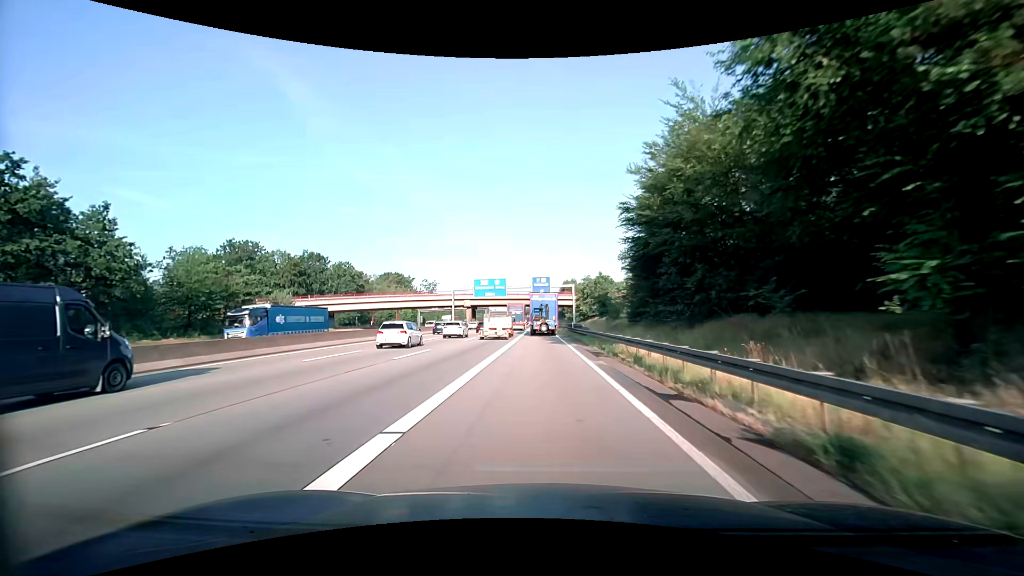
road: motorway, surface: asphalt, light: Day
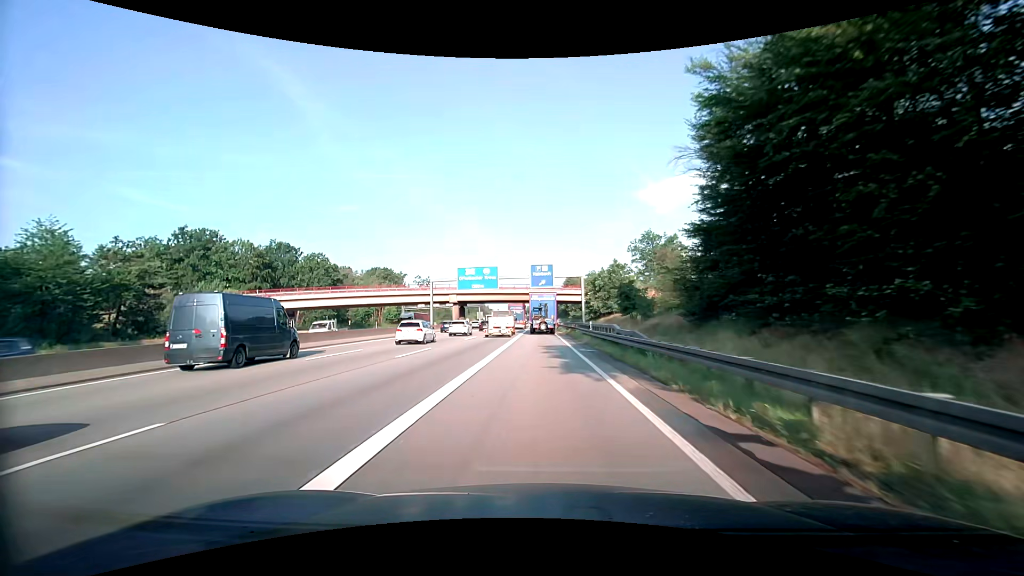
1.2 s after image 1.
(0.0, +17.8) m; 0°
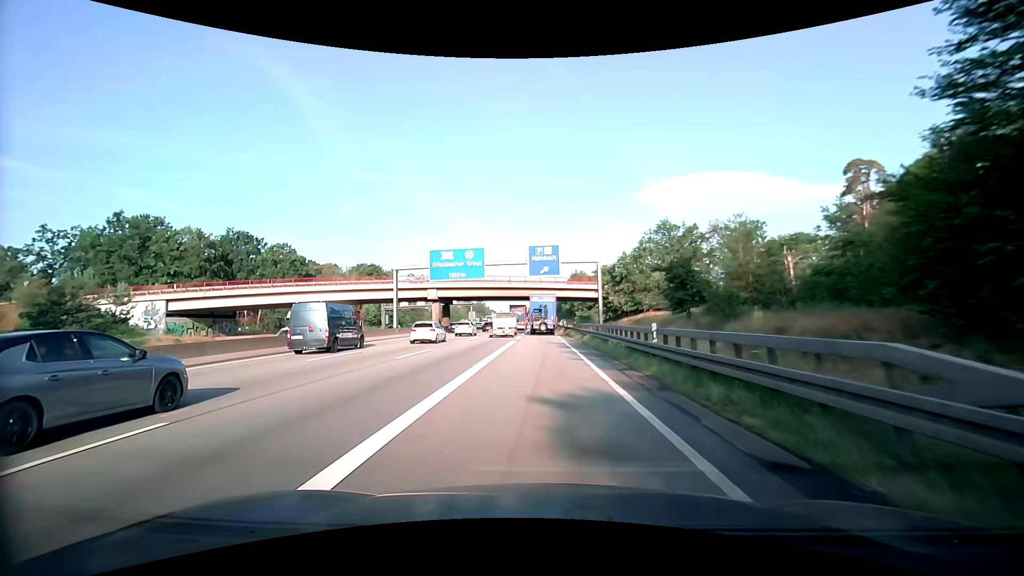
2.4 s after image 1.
(0.0, +18.2) m; 0°
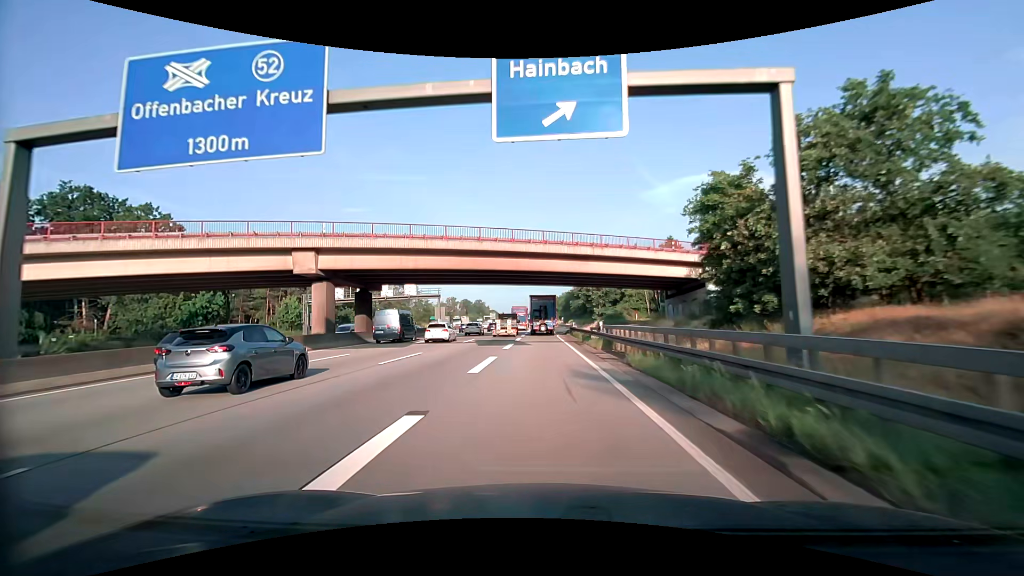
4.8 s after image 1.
(-0.3, +38.6) m; -1°
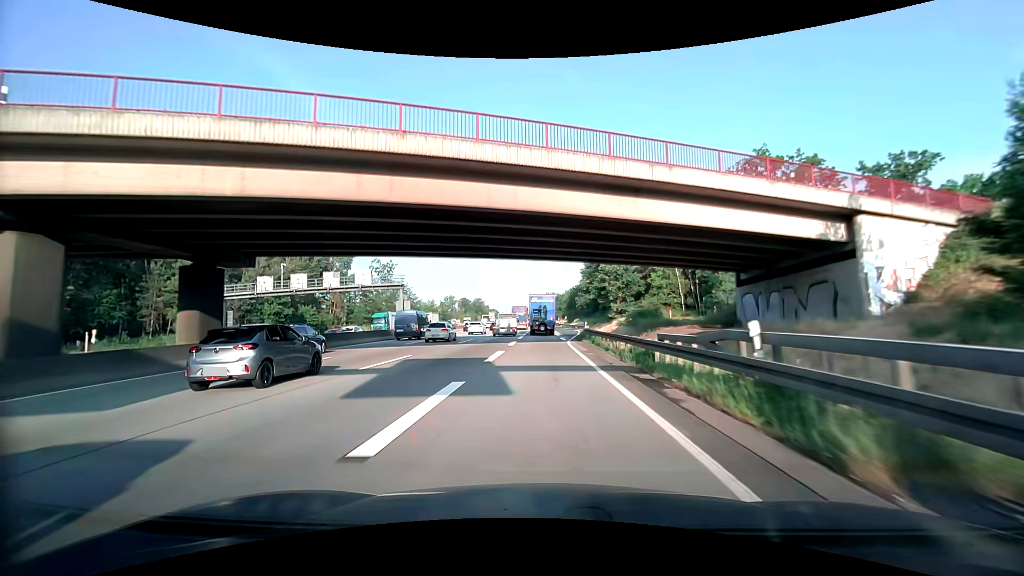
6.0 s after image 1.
(+0.1, +20.3) m; 0°
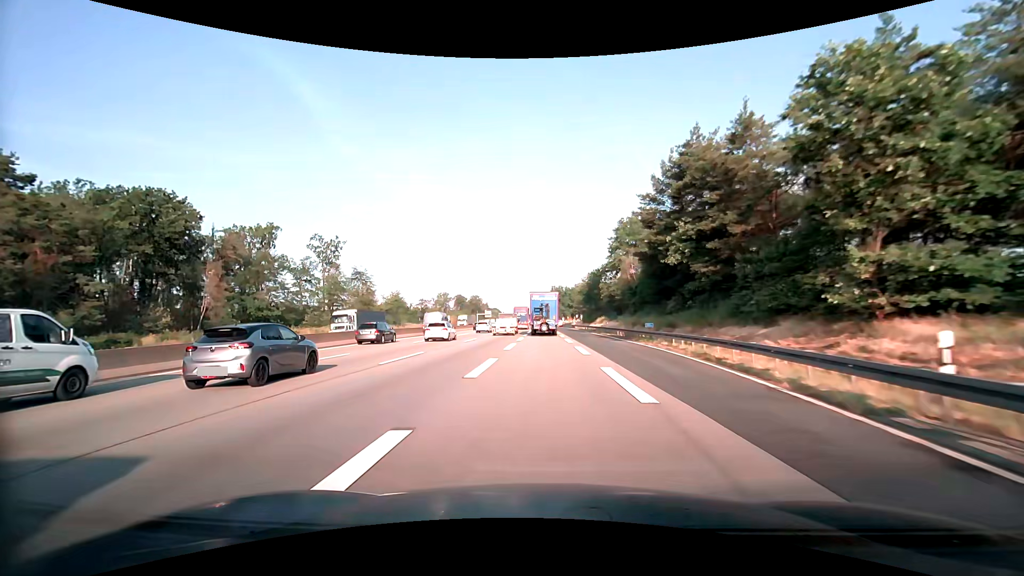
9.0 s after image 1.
(-0.4, +53.1) m; 0°
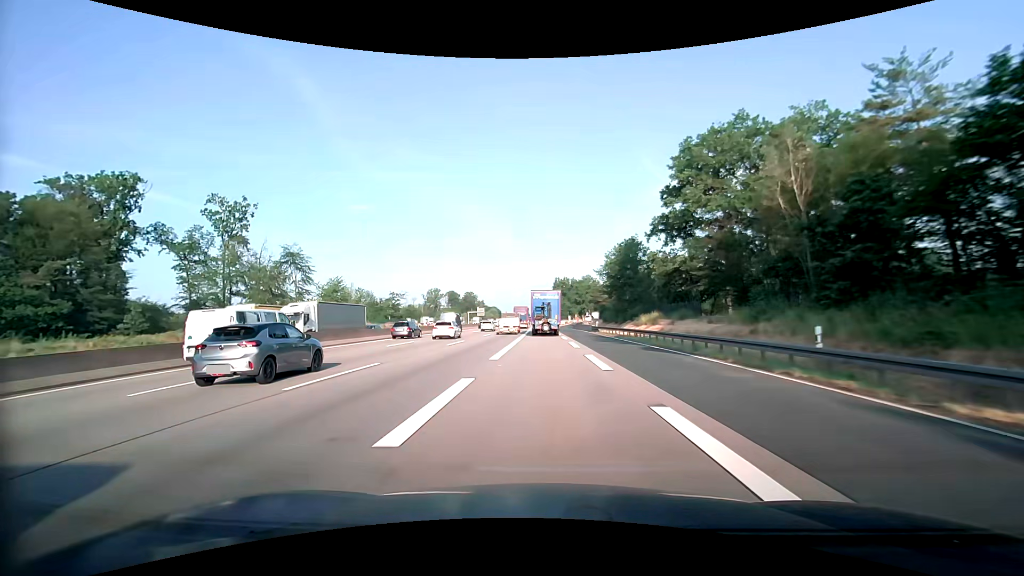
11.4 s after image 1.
(-0.2, +42.5) m; 0°
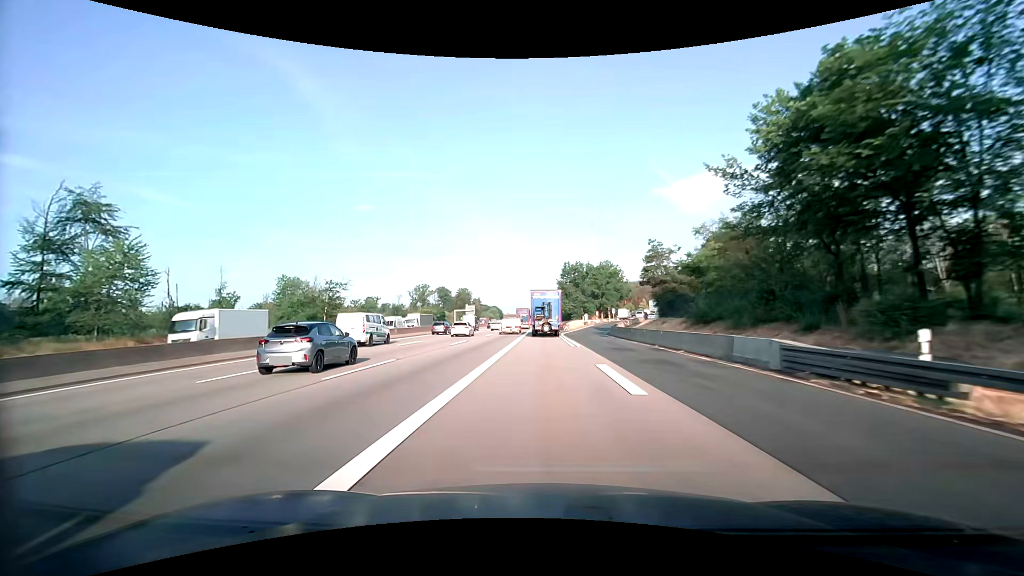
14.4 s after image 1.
(-0.1, +52.5) m; 0°
(0, +10) (0, +20) (0, +30) (0, +40) (0, +50) (0, +60) (0, +70) (0, +80) (0, +90) (0, +100) m
